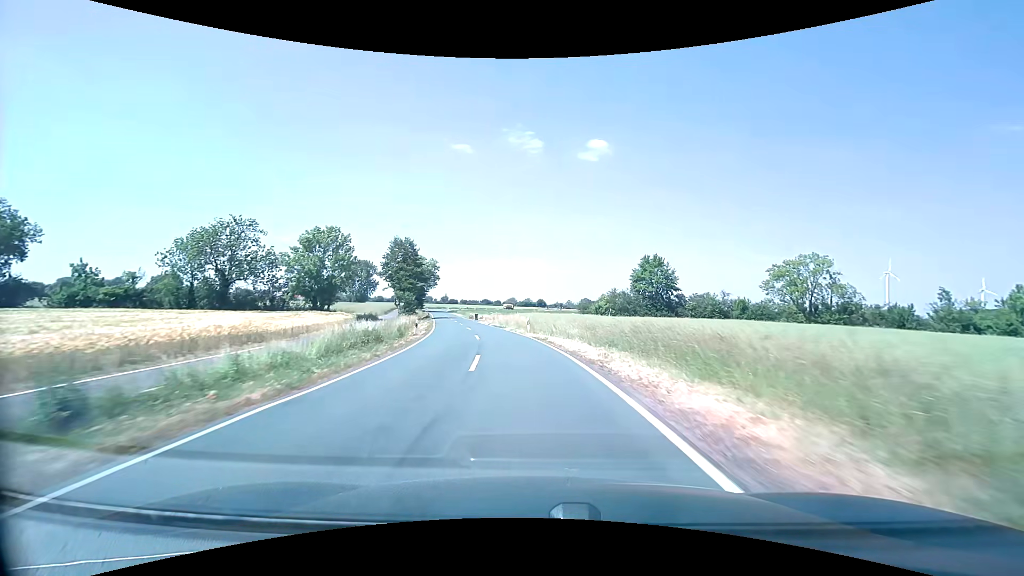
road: secondary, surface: asphalt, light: Day
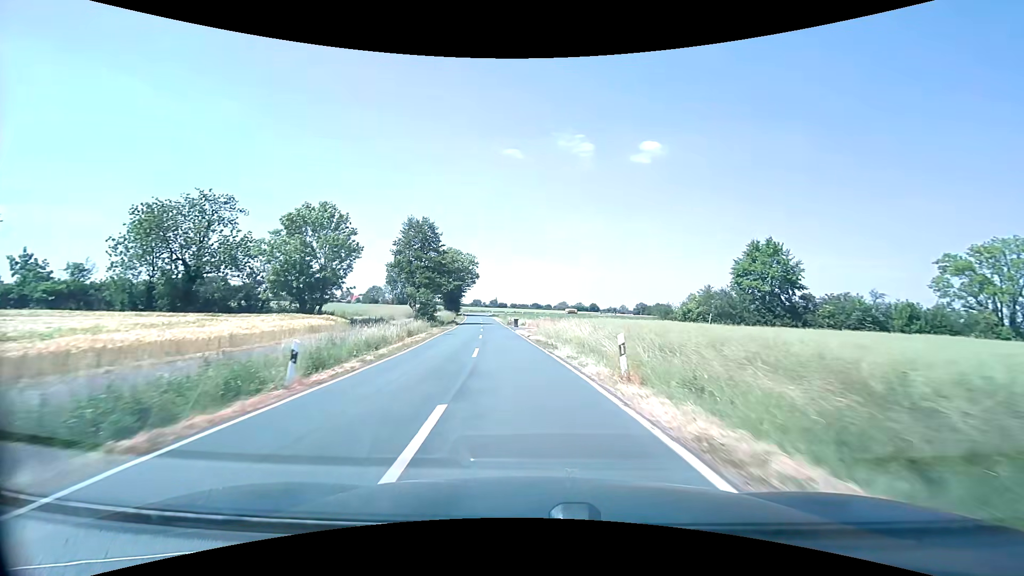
(-1.0, +20.4) m; -6°
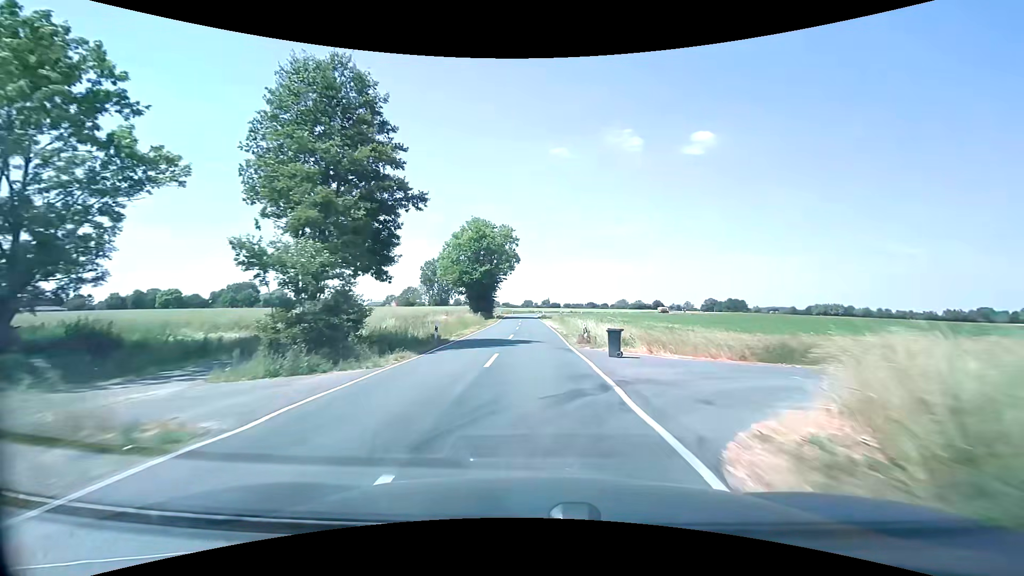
(-2.8, +39.6) m; -6°
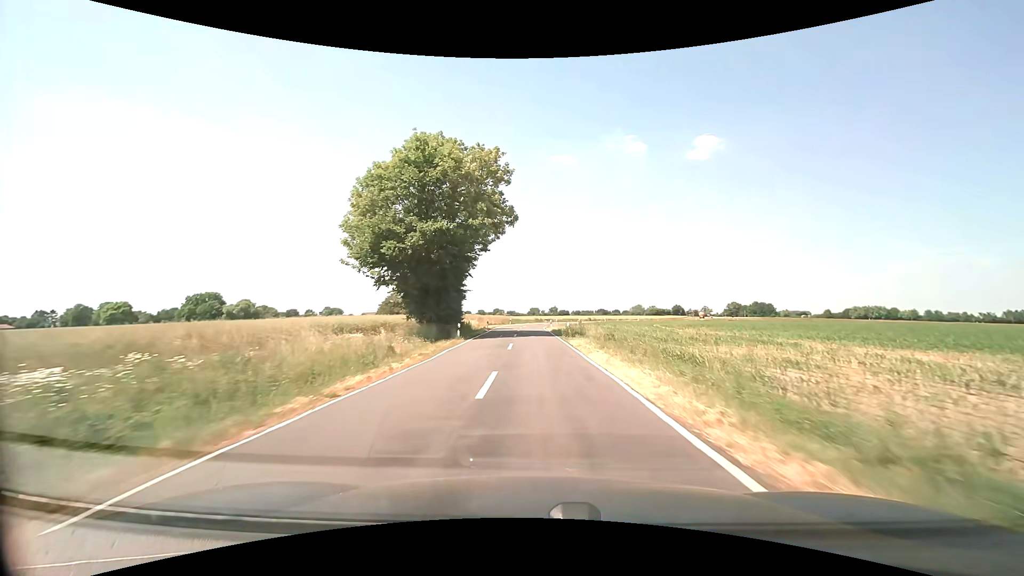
(-0.5, +40.8) m; -1°
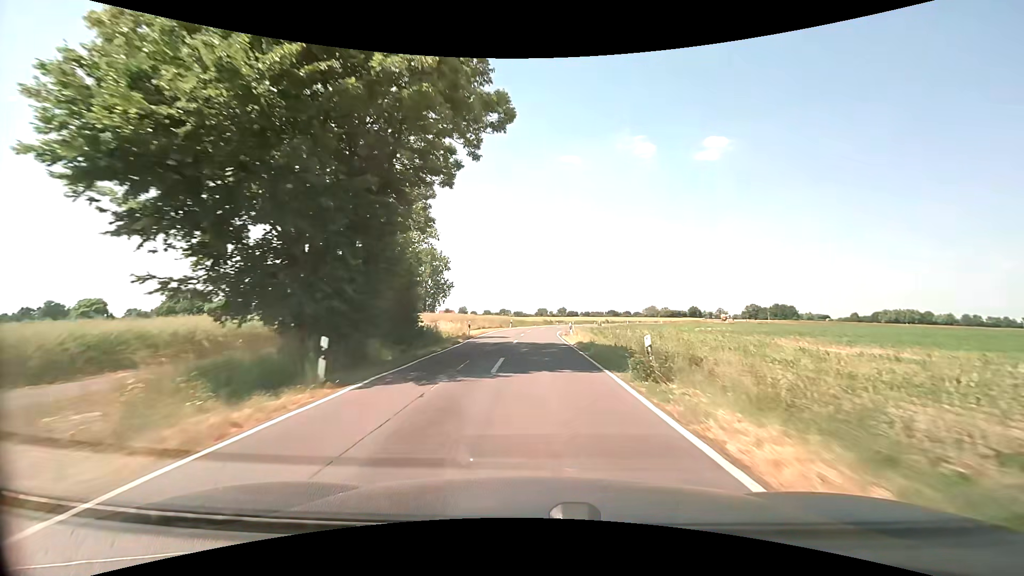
(0.0, +20.8) m; 0°
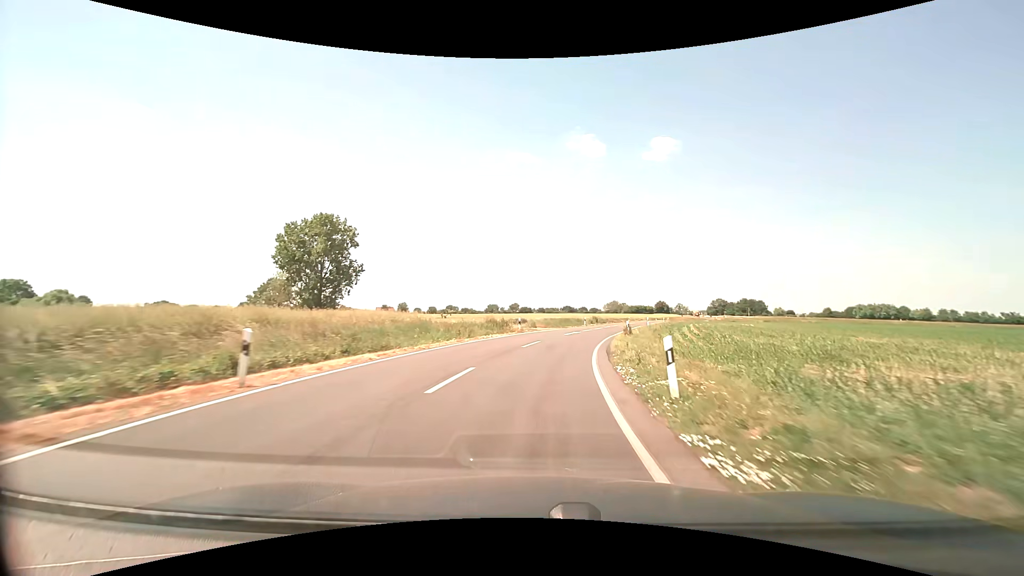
(+1.2, +51.5) m; +5°
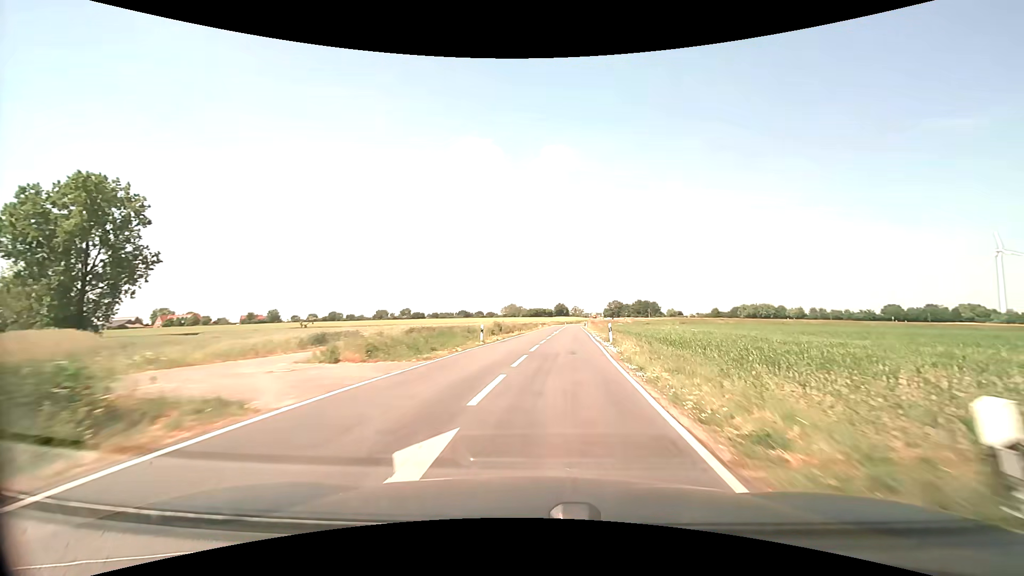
(+2.8, +30.5) m; +12°
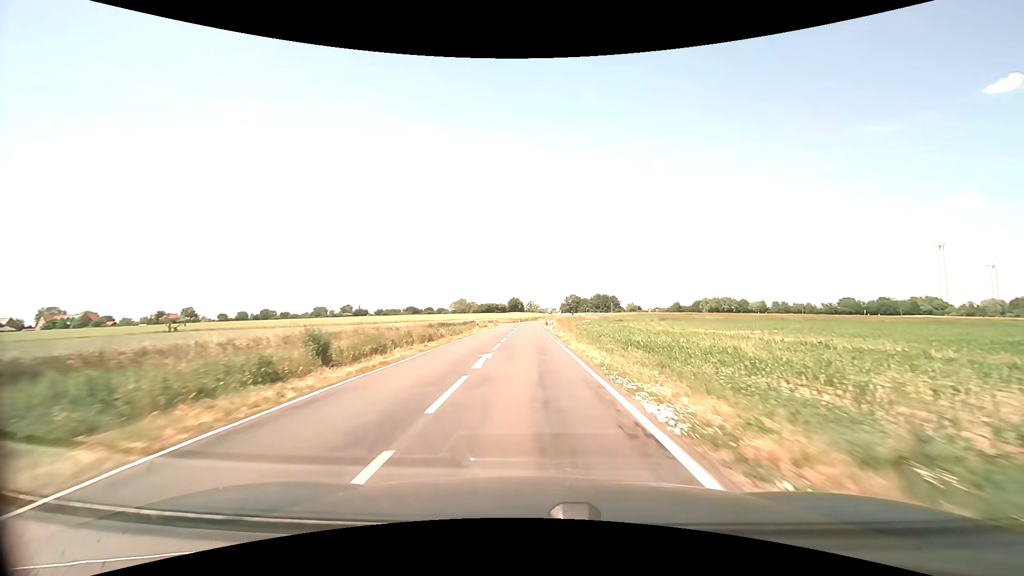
(+2.2, +30.4) m; +6°
(0, +10) (0, +20) (-1, +30) (-1, +40) (-1, +50) (-1, +60) (-1, +70) (-1, +80) (0, +90) (+2, +100) m
